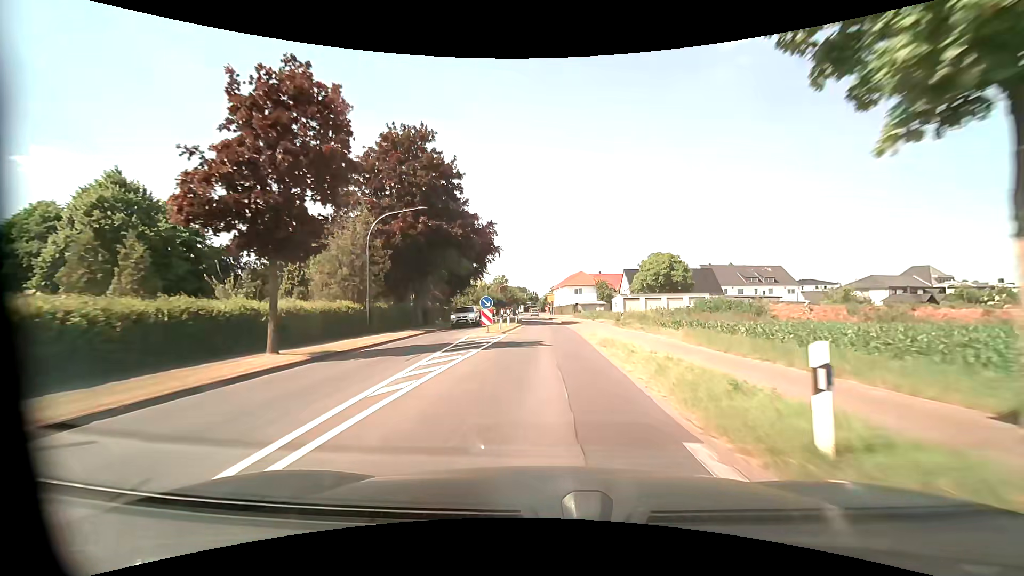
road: tertiary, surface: asphalt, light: Day
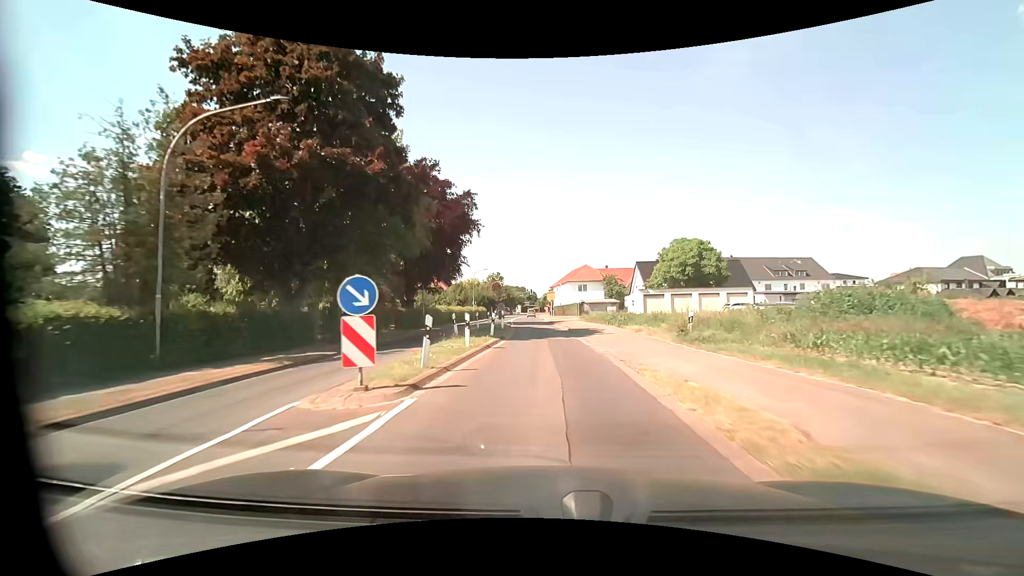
(0.0, +16.2) m; 0°
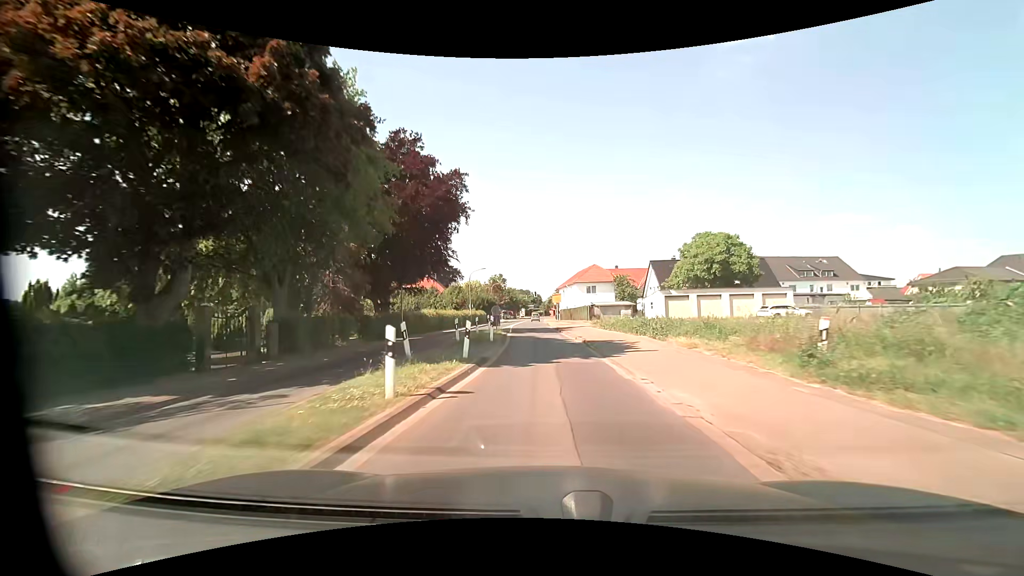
(0.0, +8.1) m; 0°
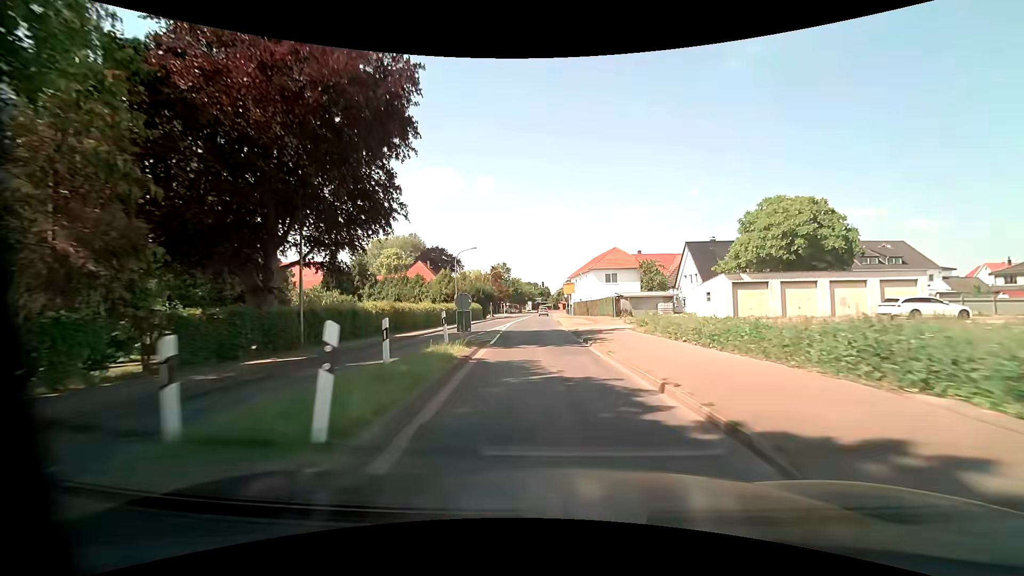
(-0.1, +16.1) m; -1°
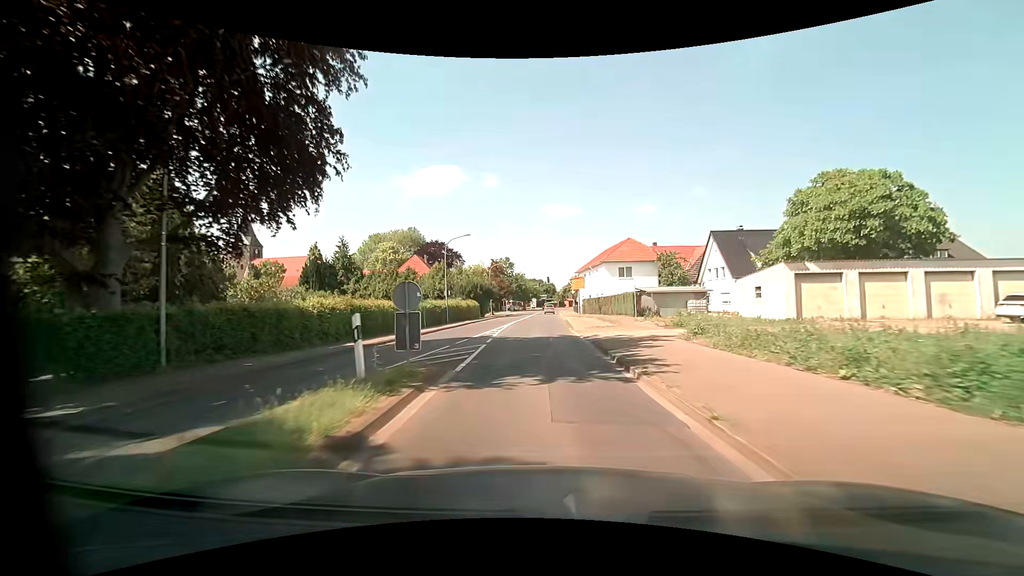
(0.0, +7.7) m; 0°
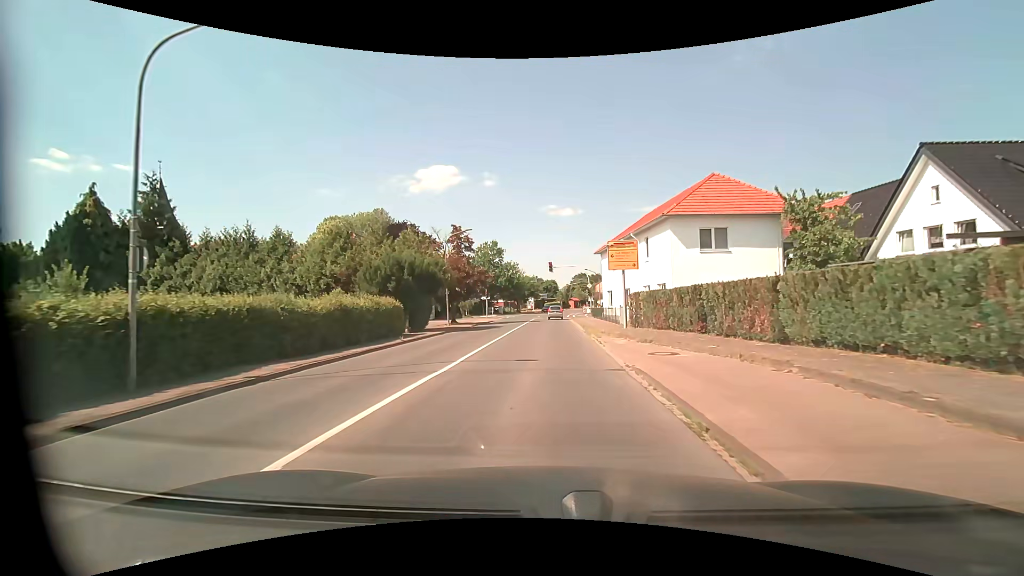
(-0.1, +32.6) m; 0°
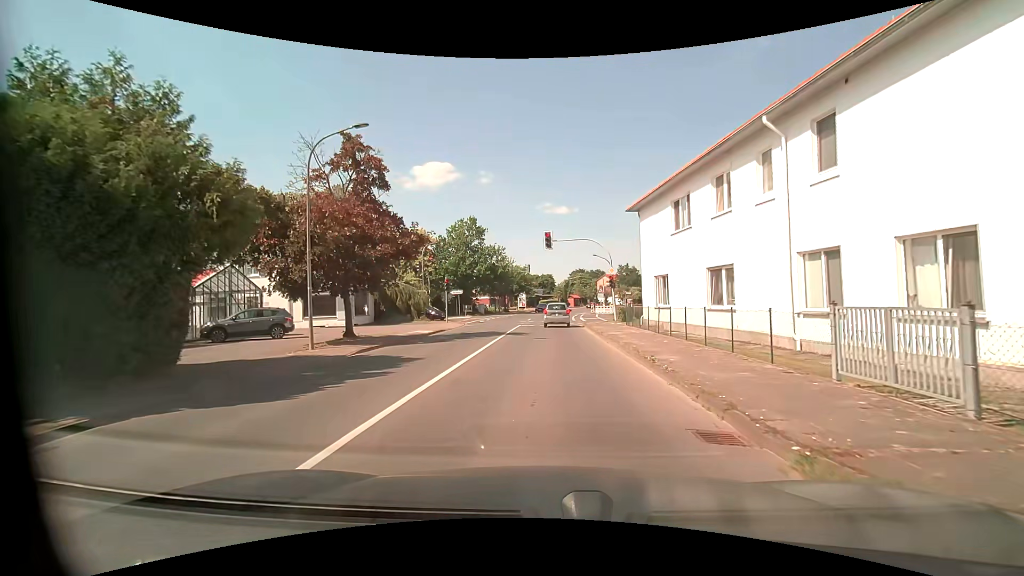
(+0.1, +22.4) m; +1°
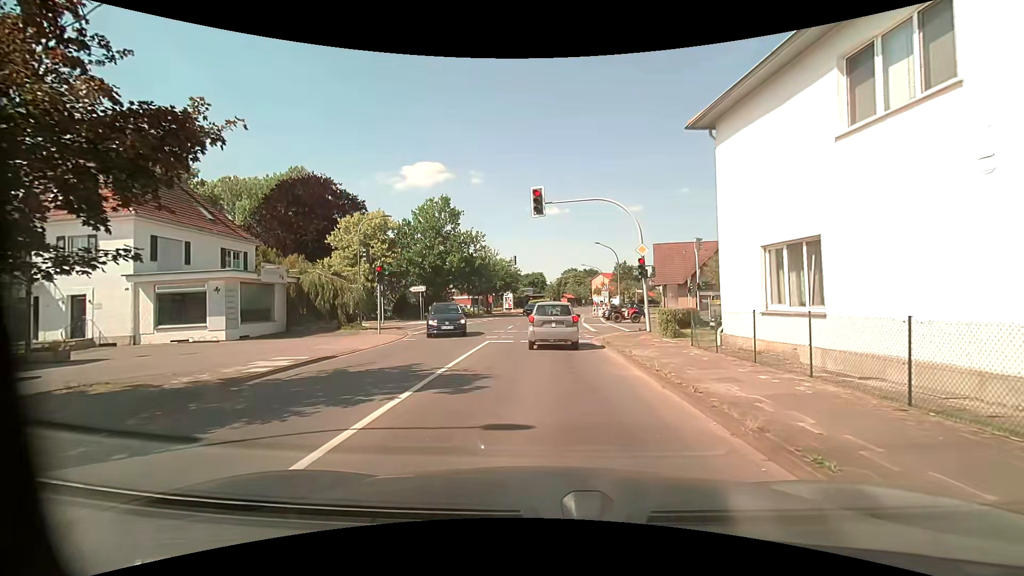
(+0.1, +13.8) m; 0°
